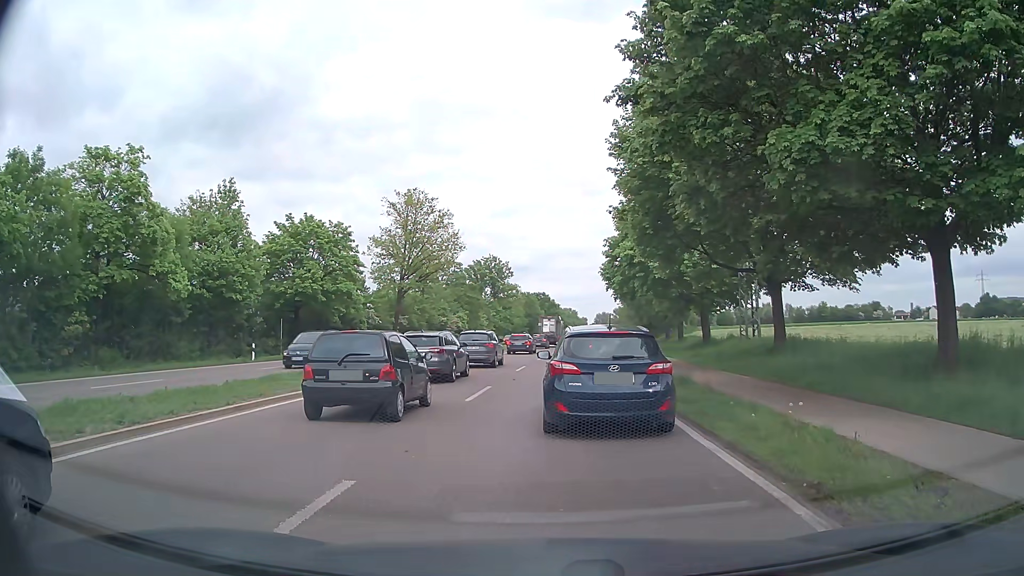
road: primary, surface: asphalt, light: Day
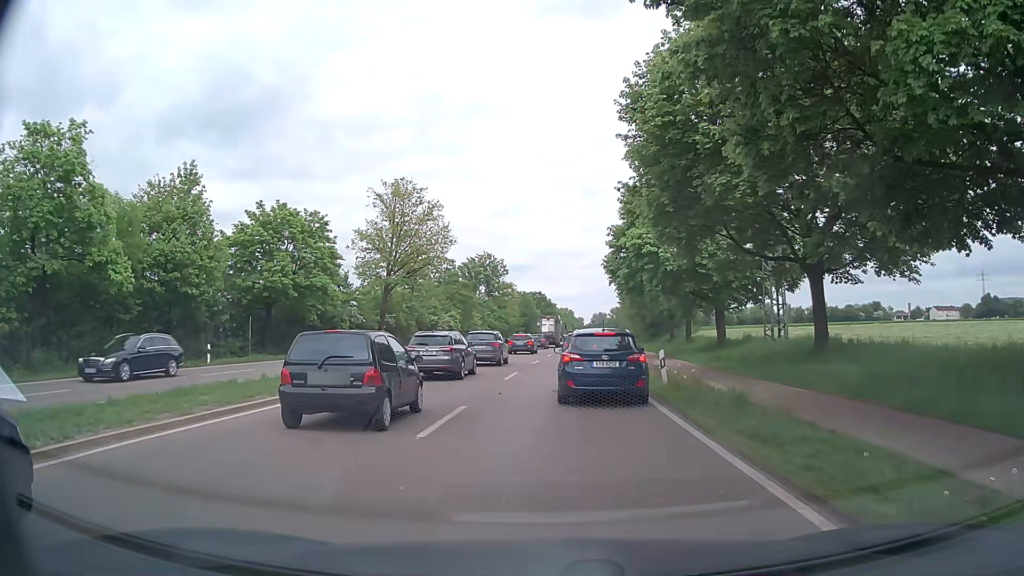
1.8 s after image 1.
(-0.1, +5.3) m; -1°
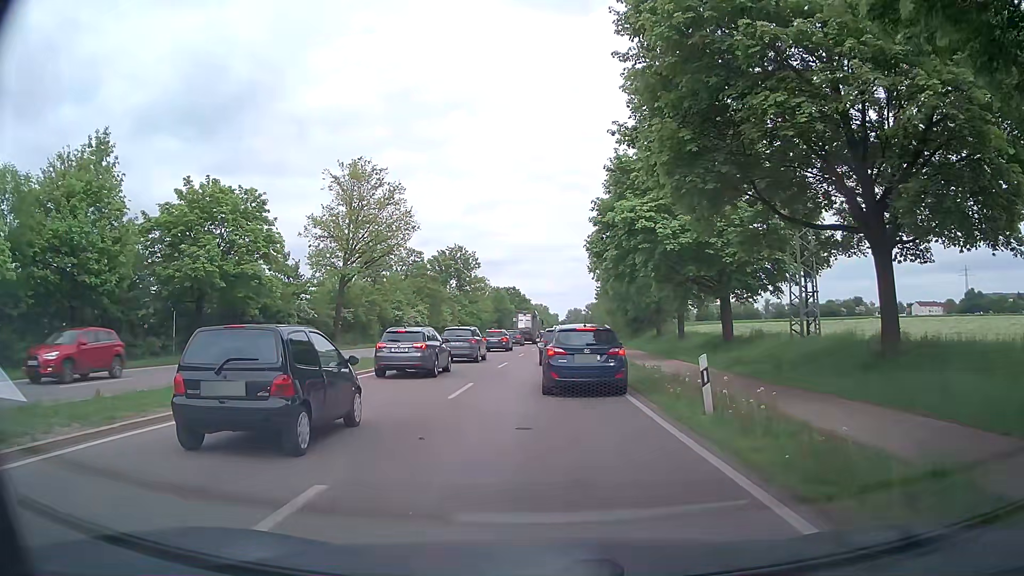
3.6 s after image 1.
(+0.2, +7.2) m; +3°
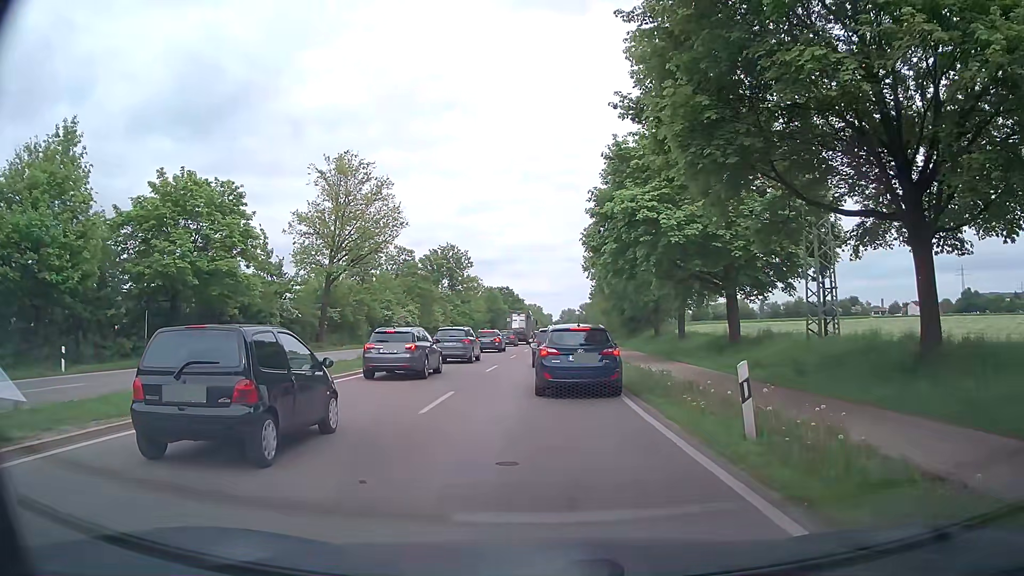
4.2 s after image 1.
(0.0, +2.5) m; 0°
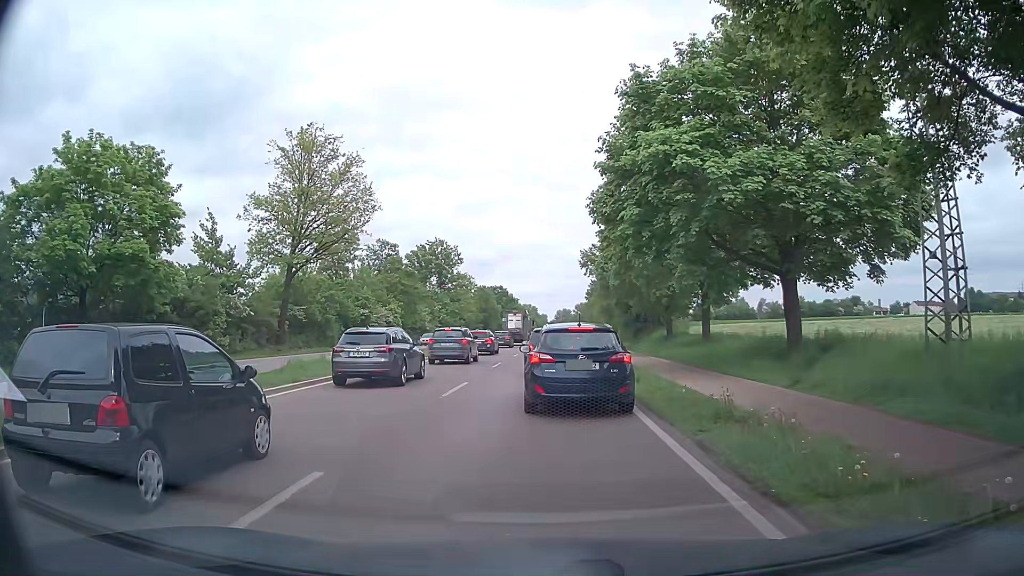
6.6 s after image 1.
(0.0, +8.7) m; -1°
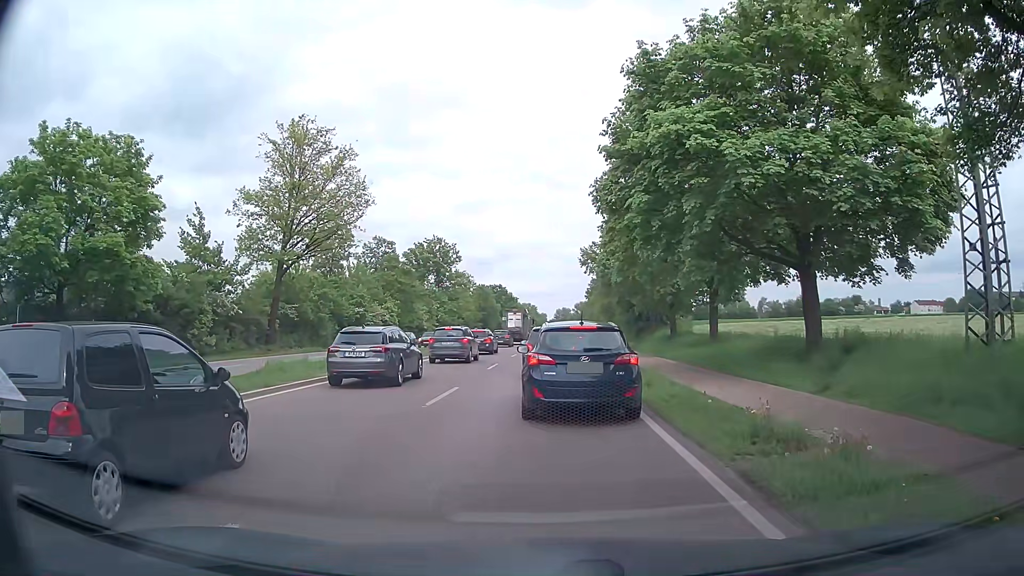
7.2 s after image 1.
(0.0, +1.9) m; +1°
